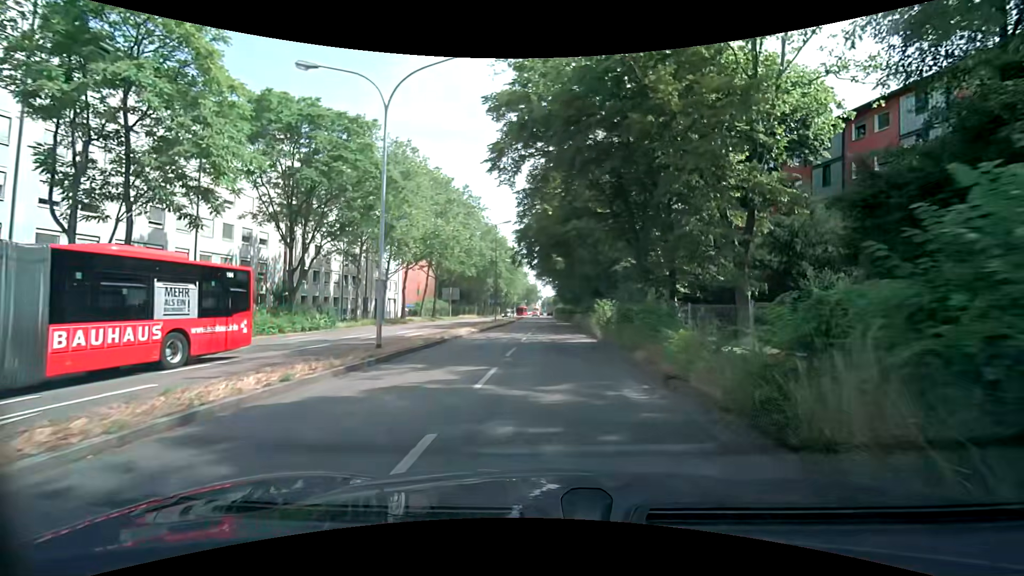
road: secondary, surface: asphalt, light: Day
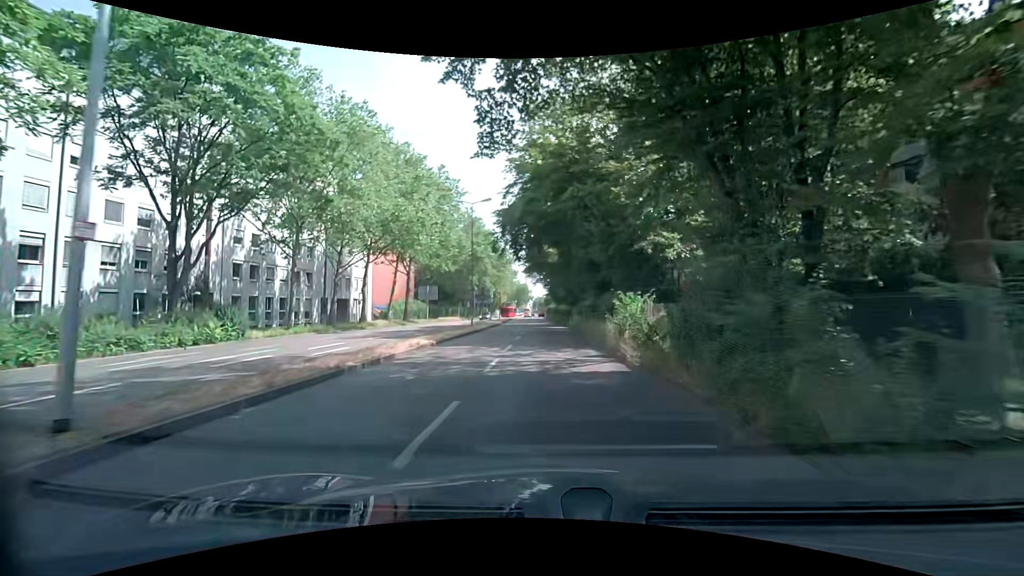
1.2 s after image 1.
(+0.1, +10.2) m; +1°
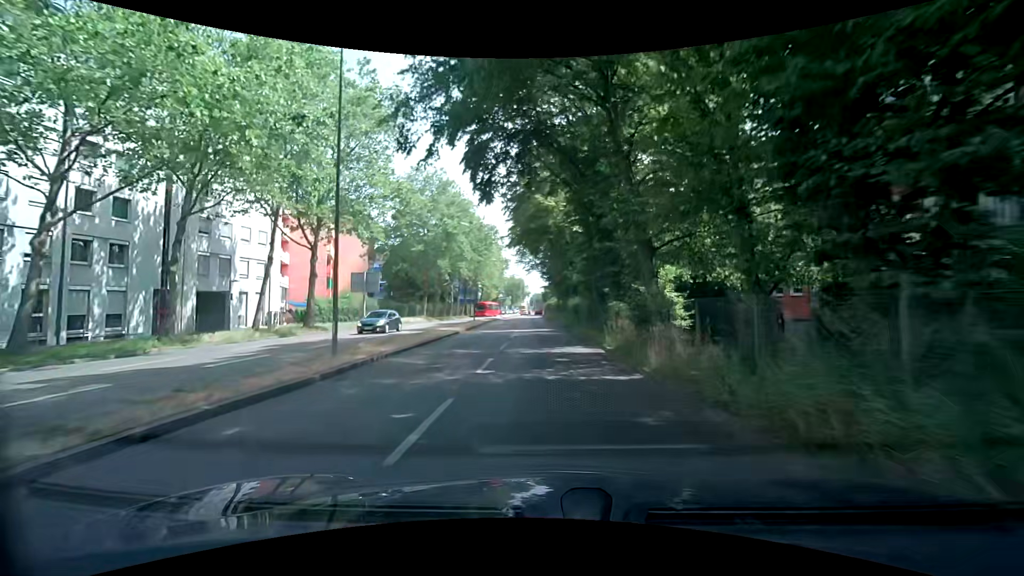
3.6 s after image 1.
(-0.2, +24.6) m; 0°
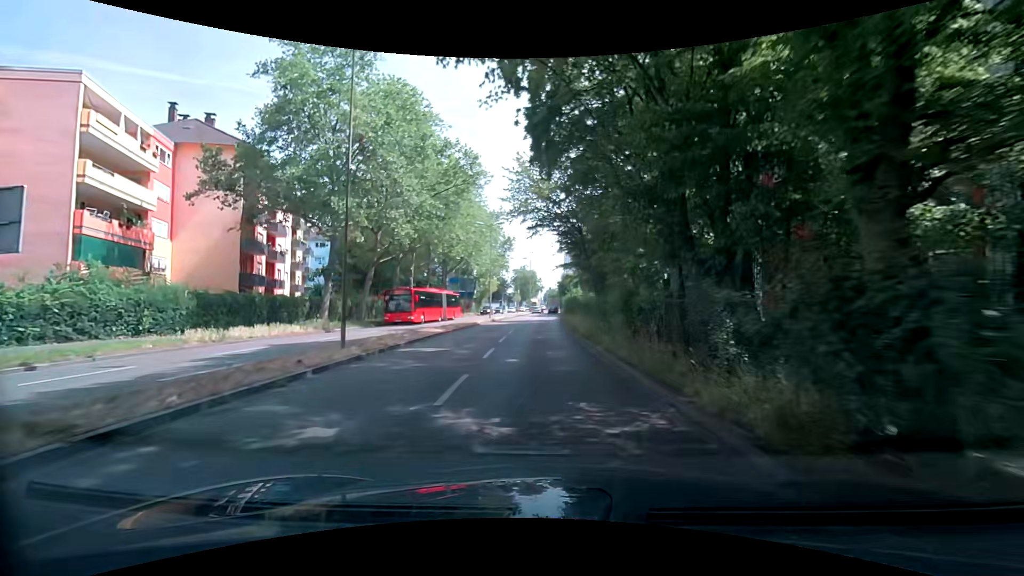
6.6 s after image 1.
(-0.2, +33.7) m; 0°
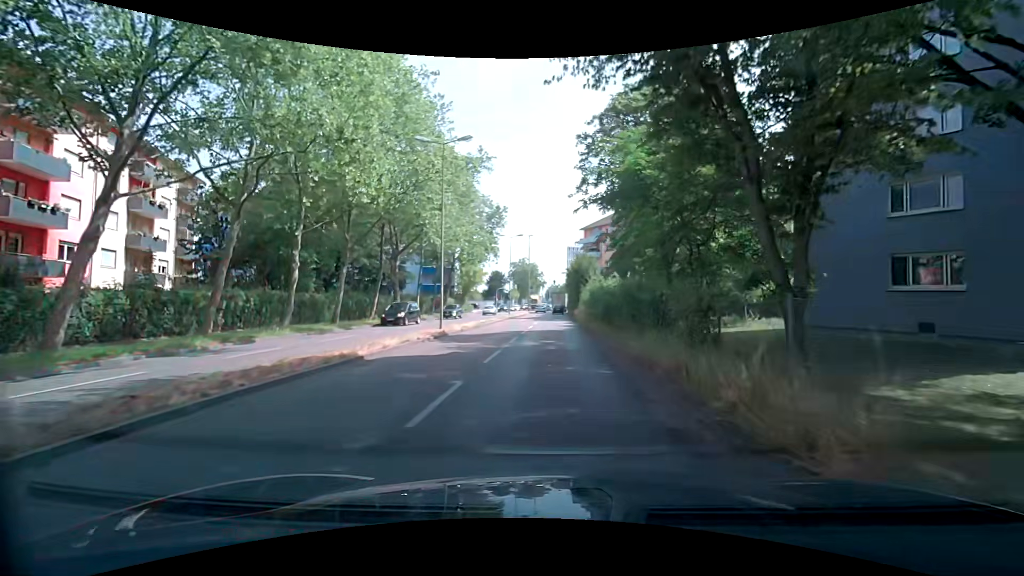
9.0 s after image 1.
(-0.7, +25.1) m; -2°
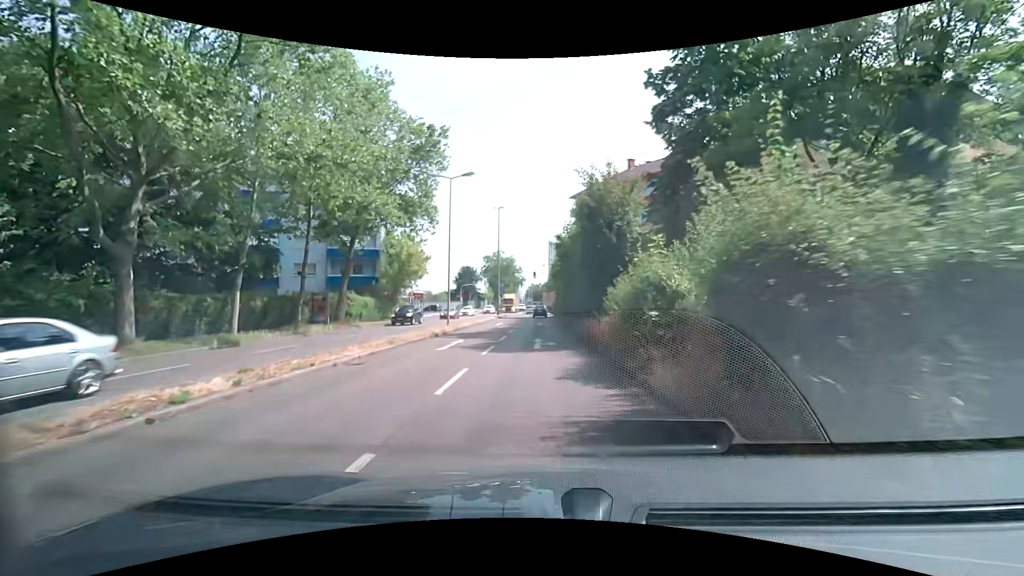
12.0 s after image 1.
(+0.7, +27.6) m; +3°
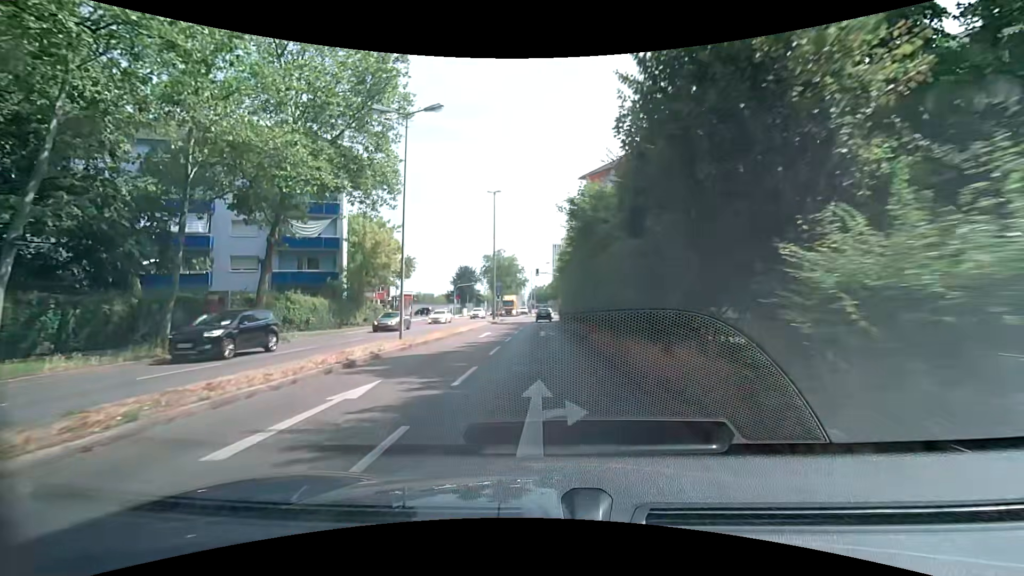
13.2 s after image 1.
(-0.1, +11.0) m; -1°
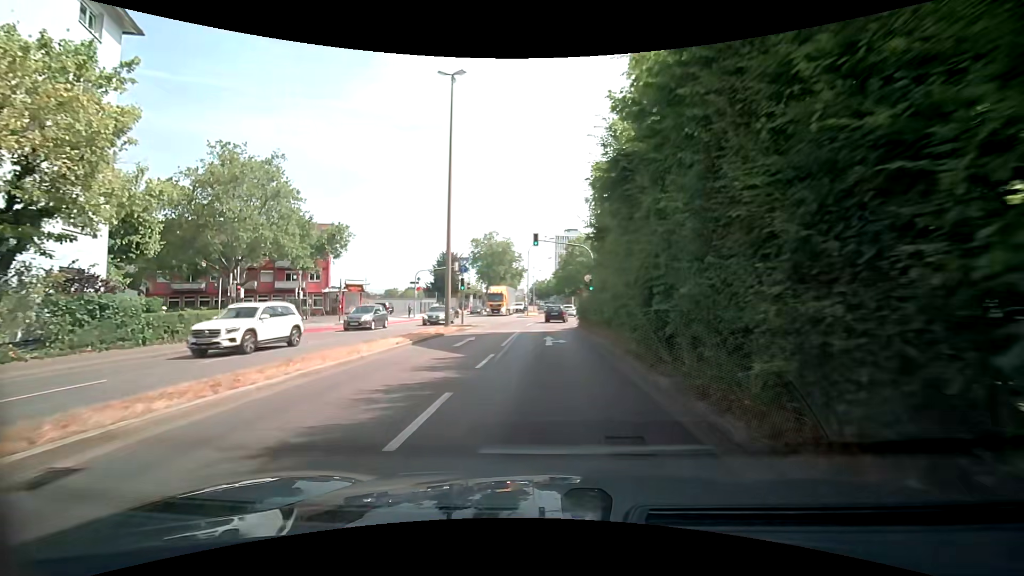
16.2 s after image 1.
(-0.3, +28.0) m; 0°
(0, +10) (0, +20) (0, +30) (0, +40) (+1, +50) (+2, +60) (+3, +70) (+3, +80) (+3, +90) (+3, +100) m
